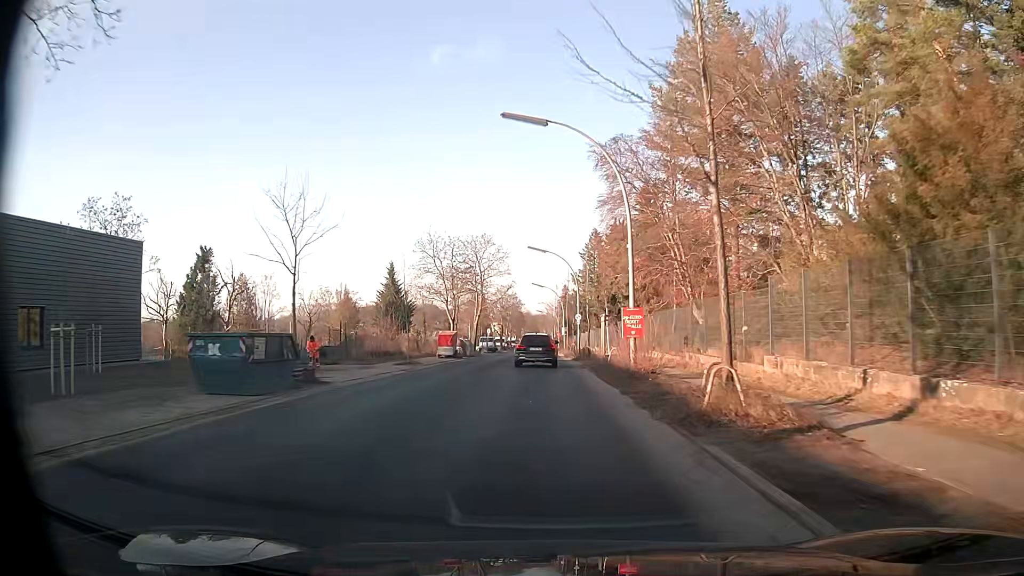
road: tertiary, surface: asphalt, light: Day
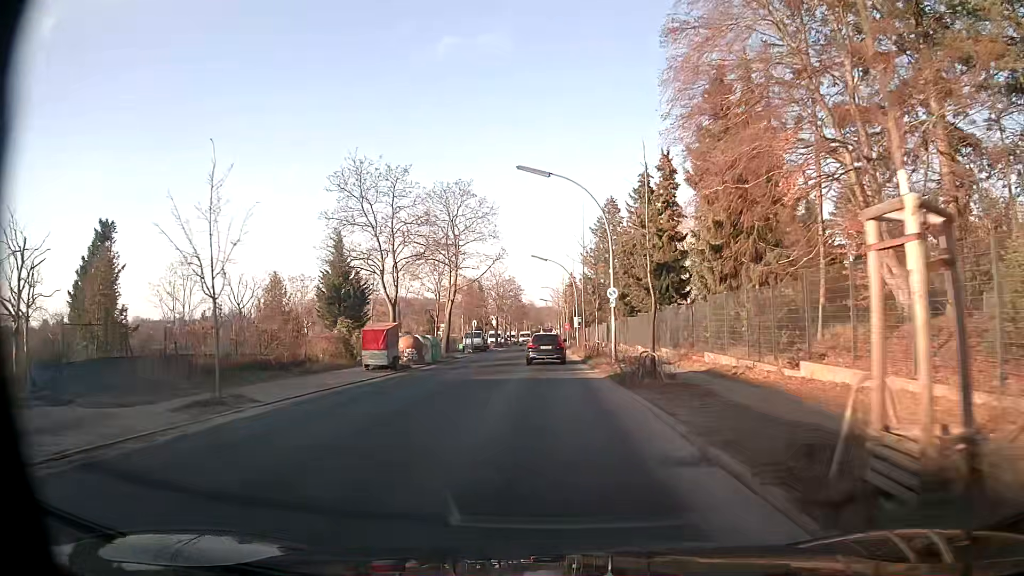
(-0.2, +22.6) m; 0°
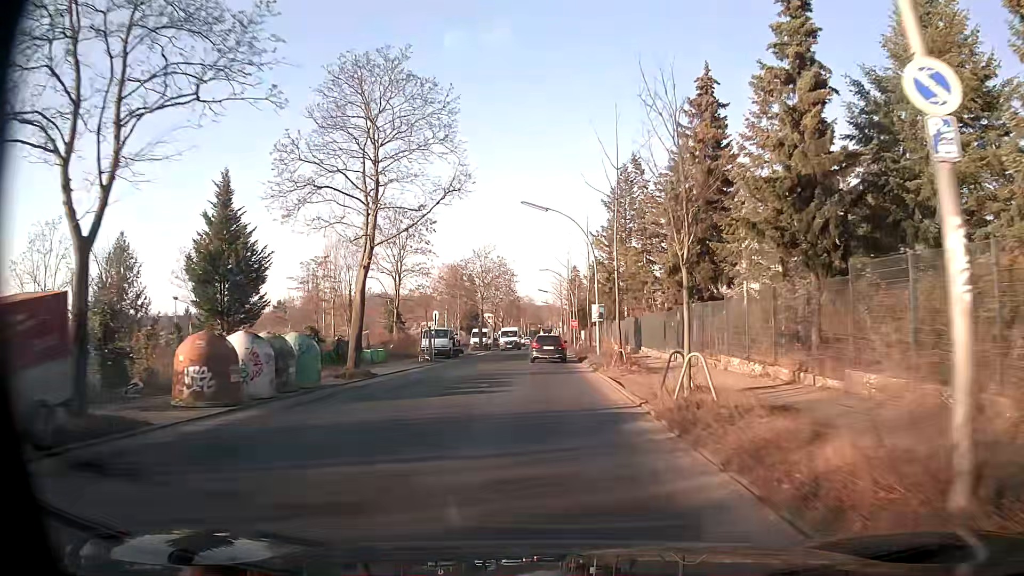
(-0.1, +22.7) m; -1°
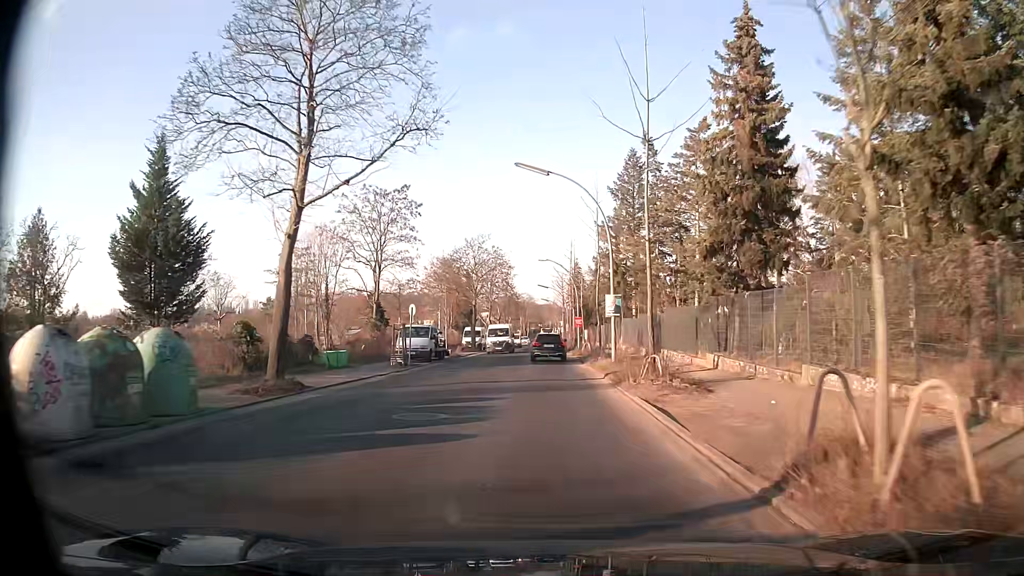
(0.0, +7.6) m; 0°
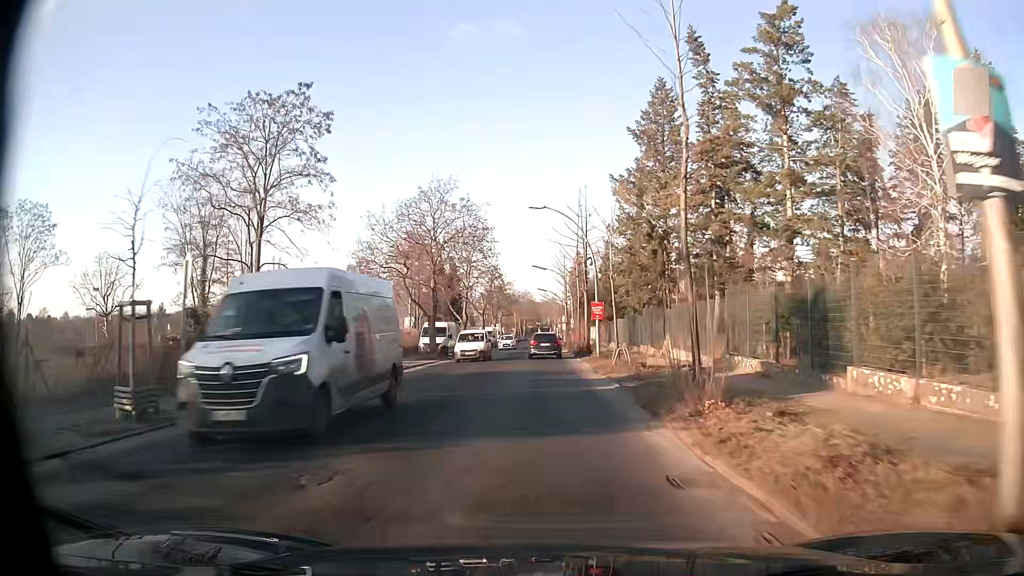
(0.0, +22.8) m; 0°
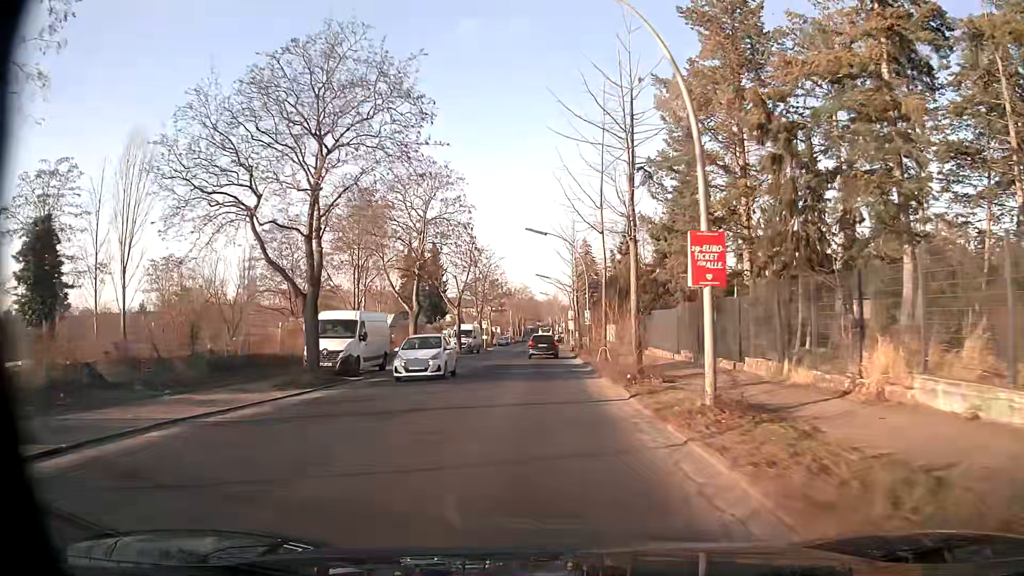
(-0.1, +22.8) m; -1°
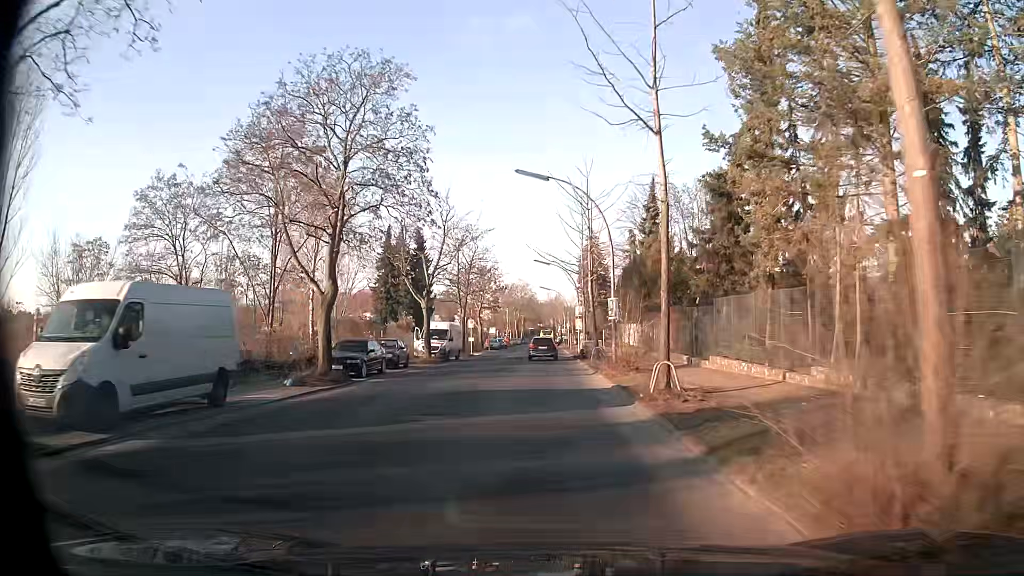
(0.0, +15.2) m; 0°
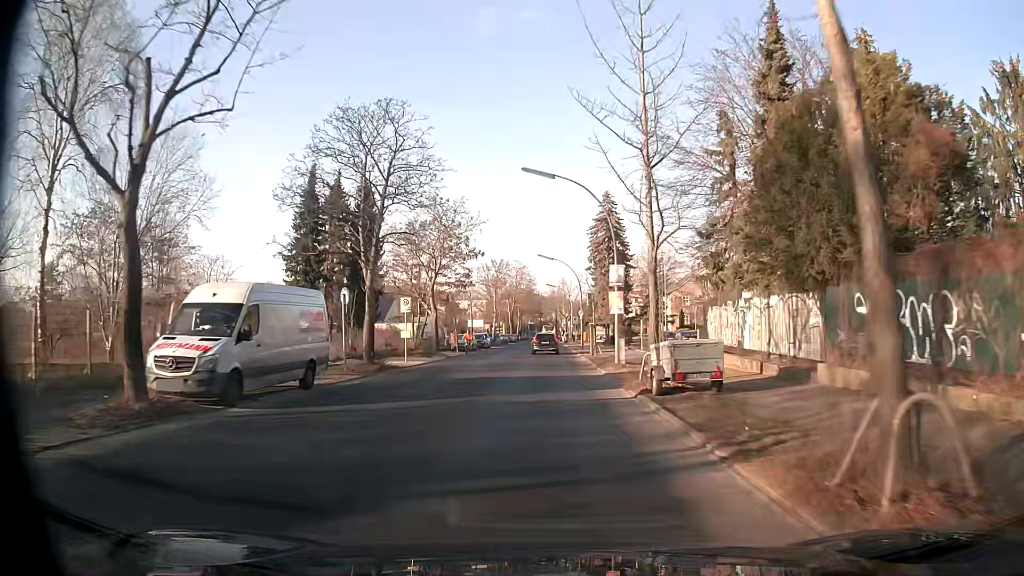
(0.0, +30.3) m; 0°
(0, +10) (0, +20) (0, +30) (0, +40) (0, +50) (0, +60) (0, +70) (+1, +80) (+1, +90) (+1, +100) m
